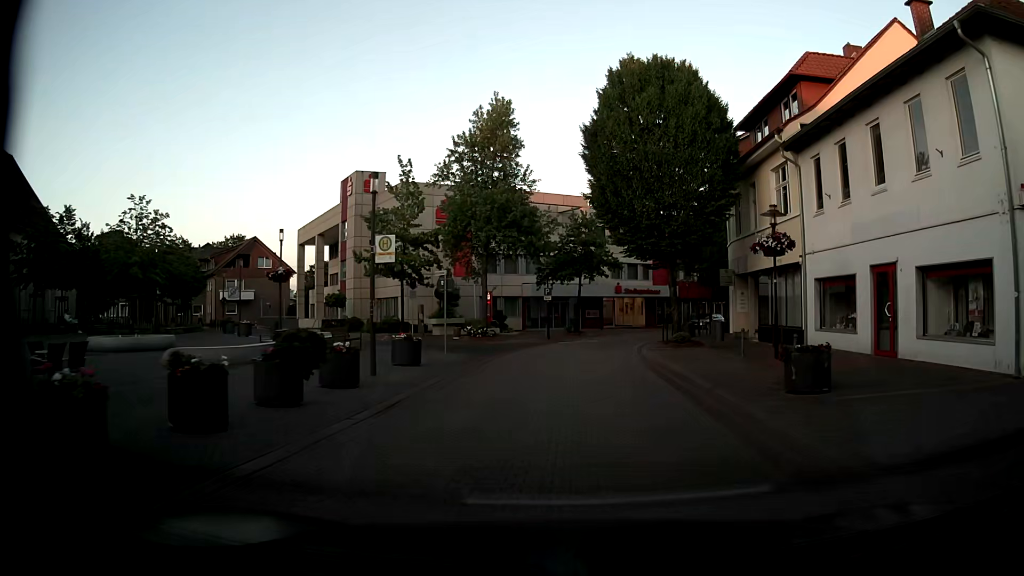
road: residential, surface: paving_stones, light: Day
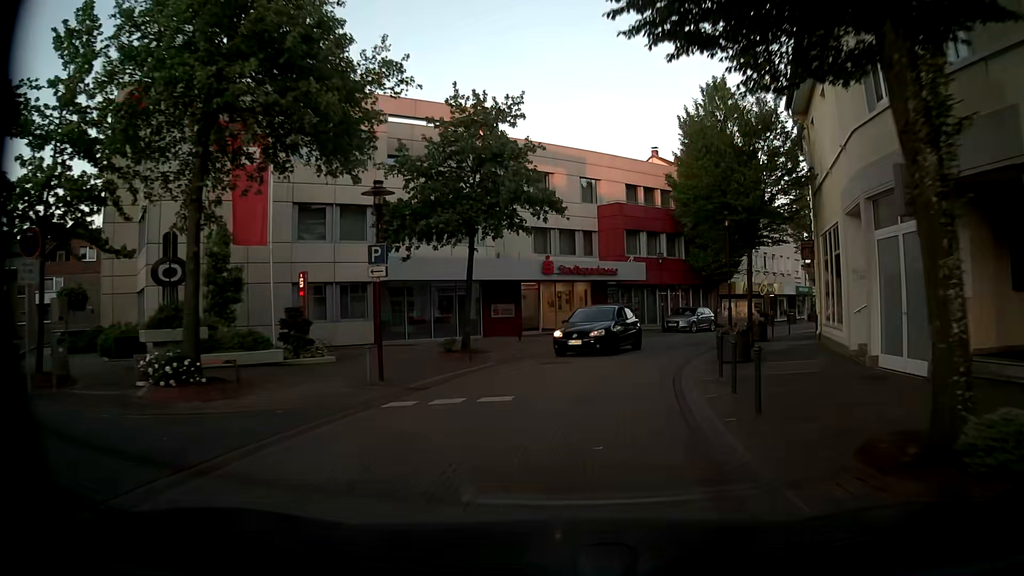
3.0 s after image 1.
(+1.0, +22.9) m; +7°
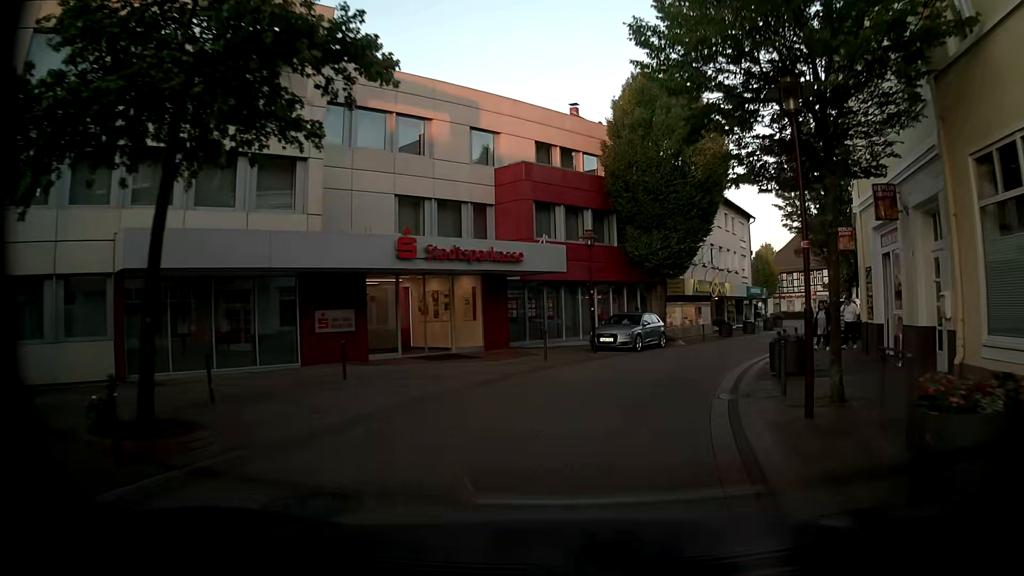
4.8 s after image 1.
(+0.8, +12.2) m; +9°
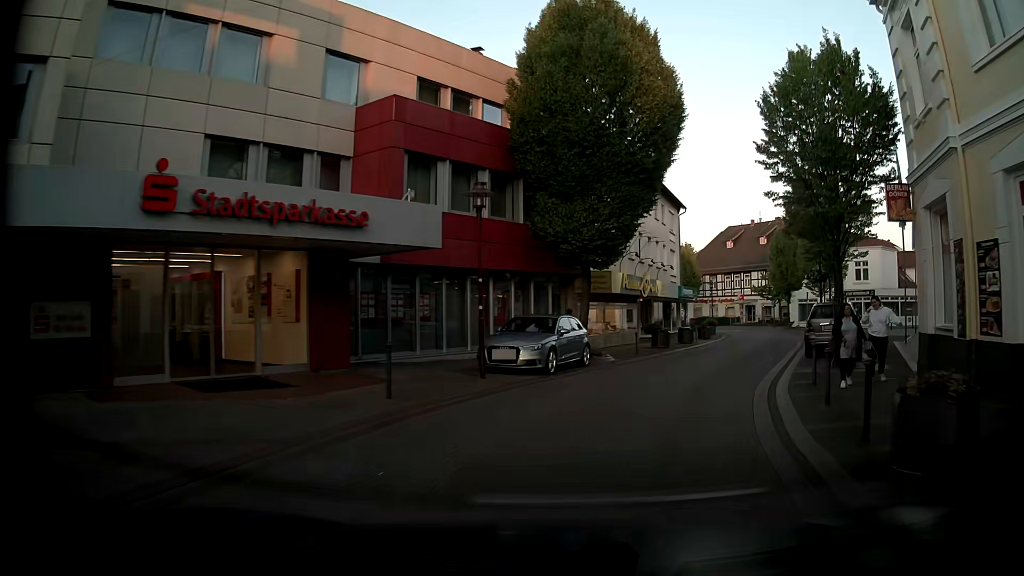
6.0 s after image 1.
(+0.4, +8.4) m; +7°
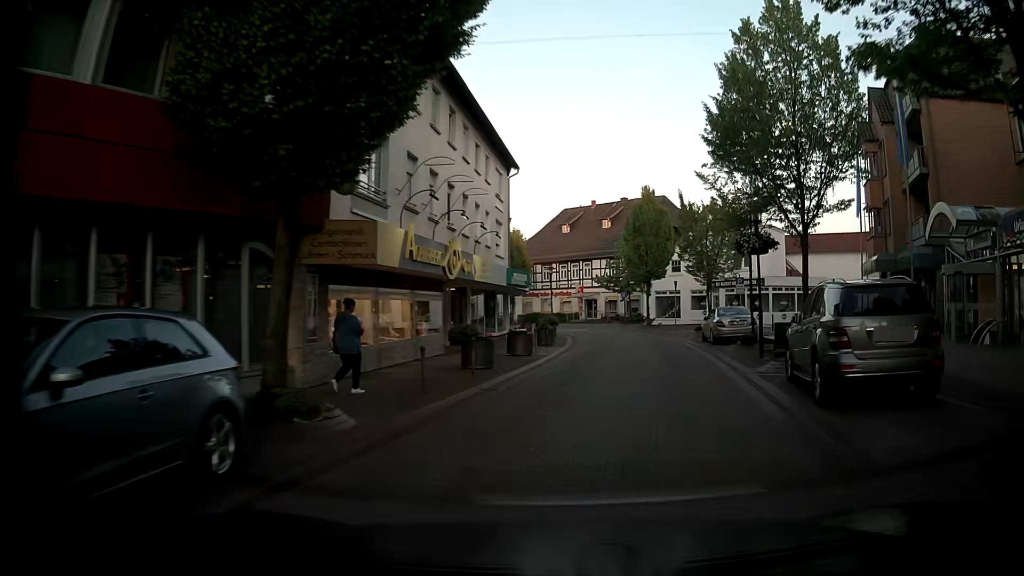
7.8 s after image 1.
(+1.8, +12.9) m; +16°
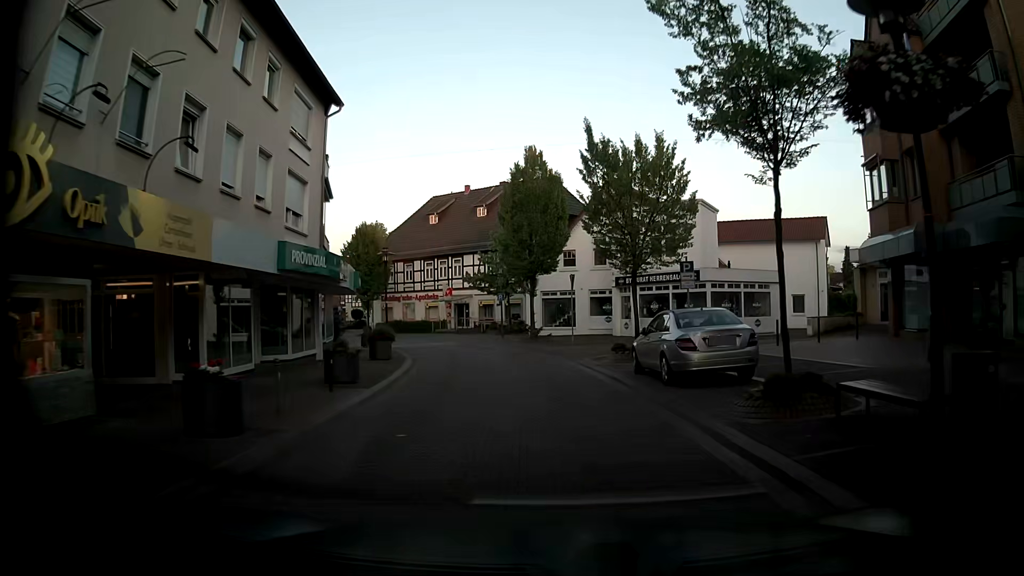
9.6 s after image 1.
(+1.7, +13.2) m; +10°
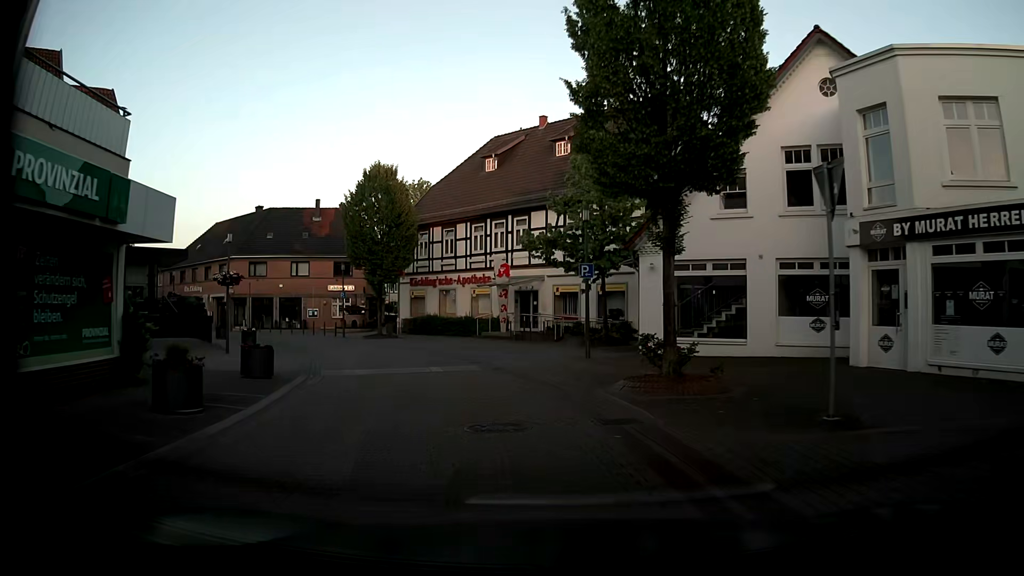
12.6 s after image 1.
(-1.5, +22.4) m; -8°
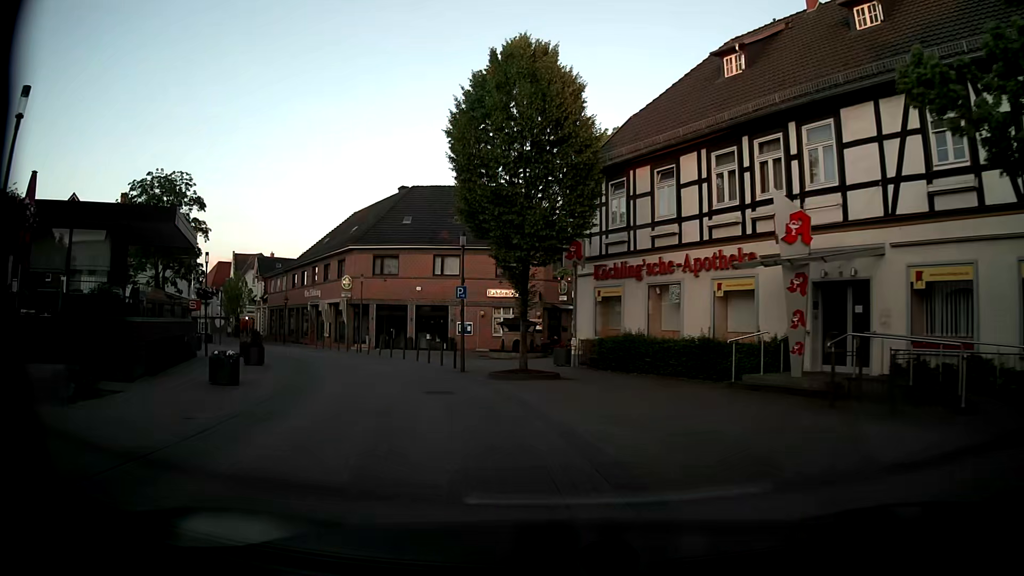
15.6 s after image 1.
(-2.8, +19.4) m; -17°
(-2, +10) (-5, +19) (-9, +28) (-15, +37) (-20, +45) (-26, +53) (-32, +61) (-38, +69) (-44, +77) (-50, +85) m
